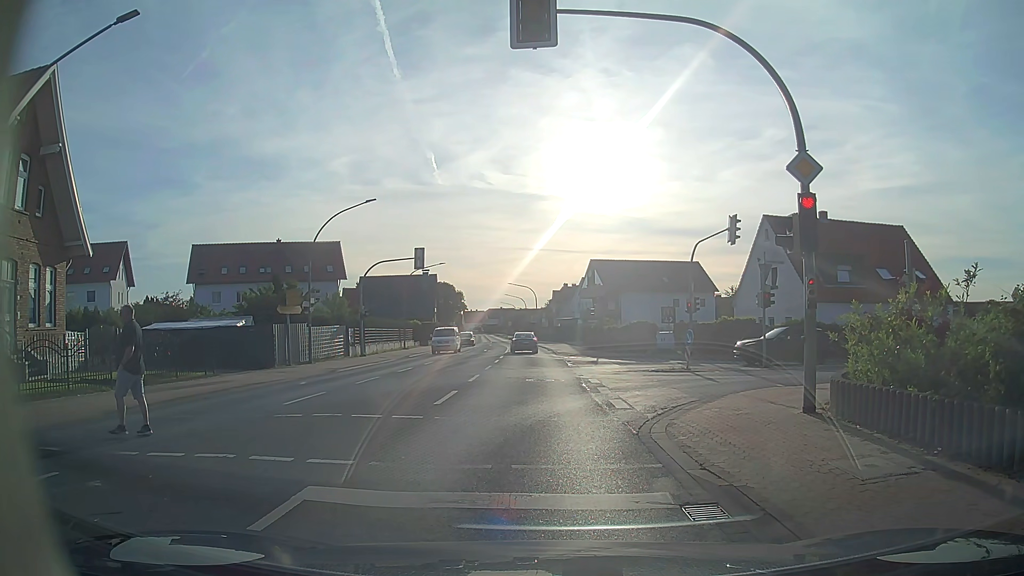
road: primary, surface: asphalt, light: Day
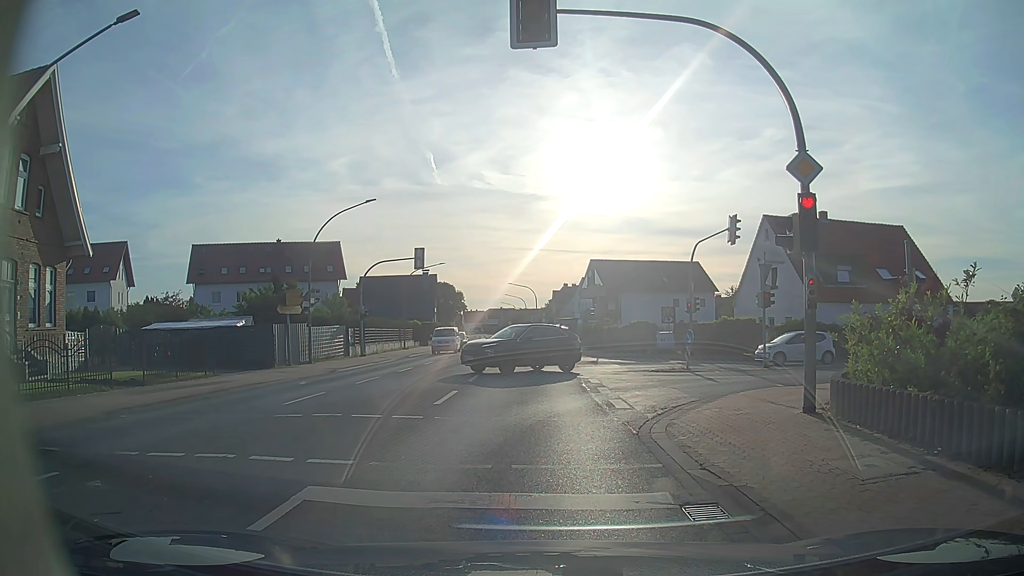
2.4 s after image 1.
(0.0, 0.0) m; 0°
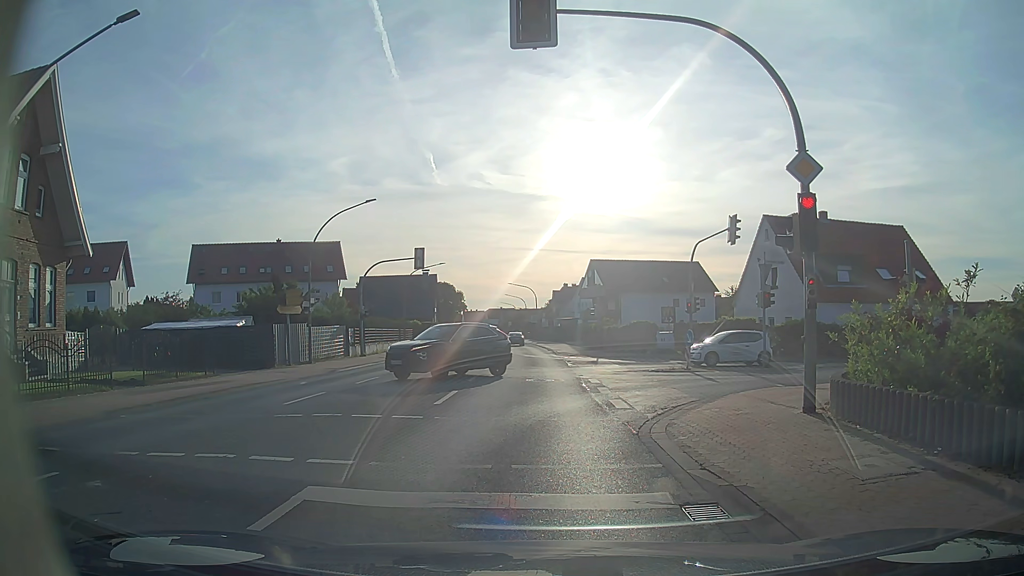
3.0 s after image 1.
(0.0, 0.0) m; 0°
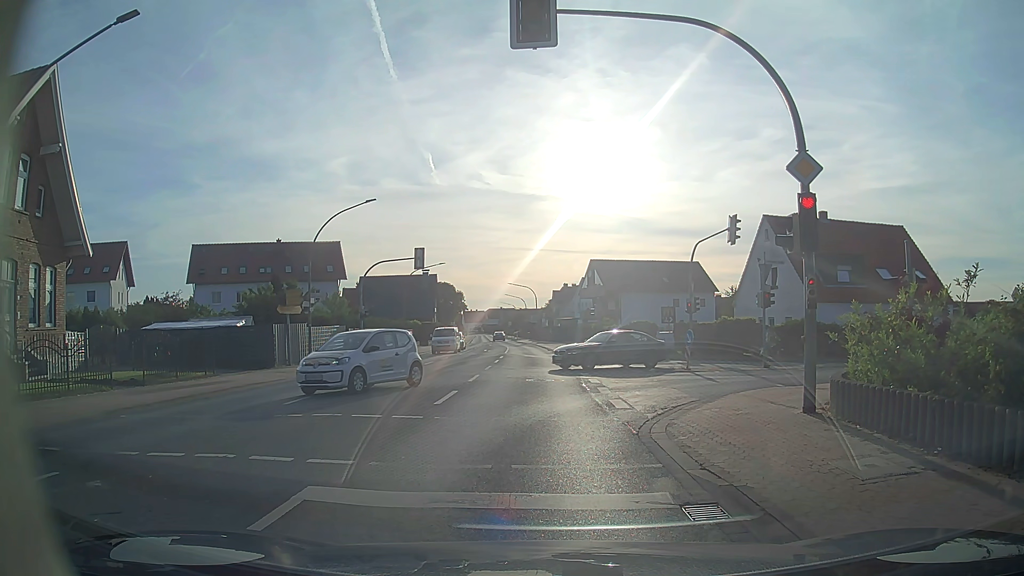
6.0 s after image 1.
(0.0, 0.0) m; 0°
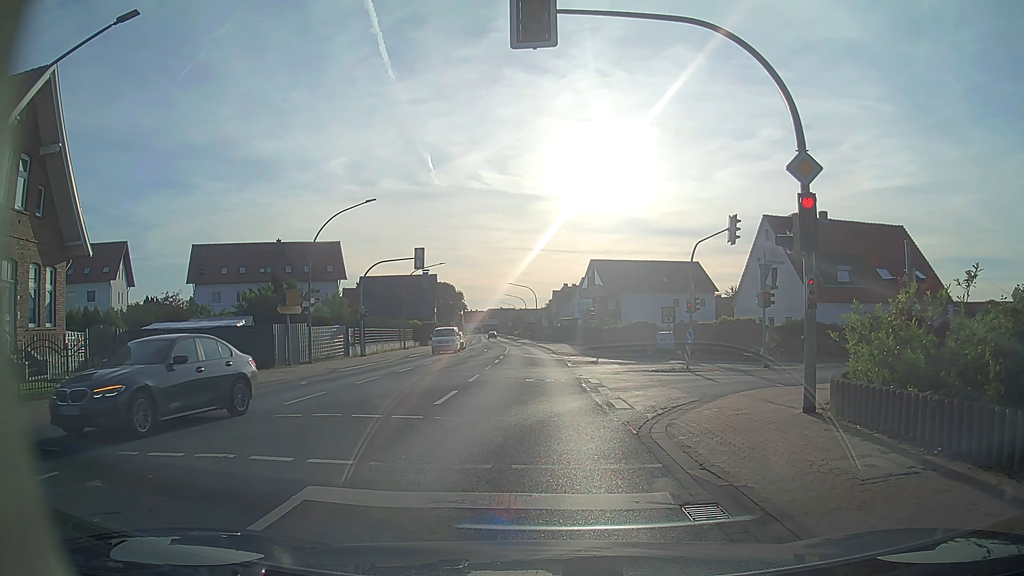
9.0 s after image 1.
(0.0, 0.0) m; 0°
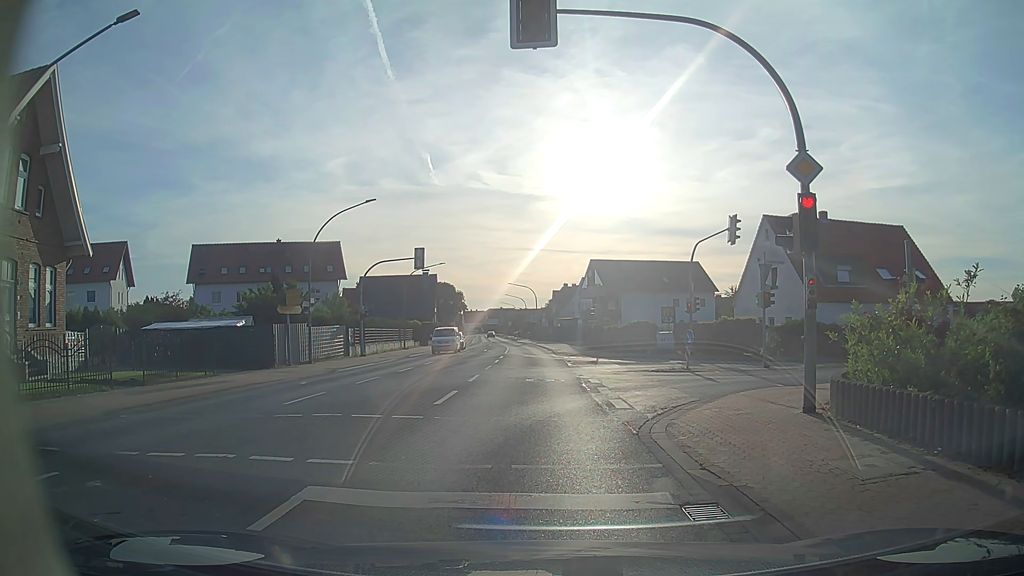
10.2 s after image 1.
(0.0, 0.0) m; 0°
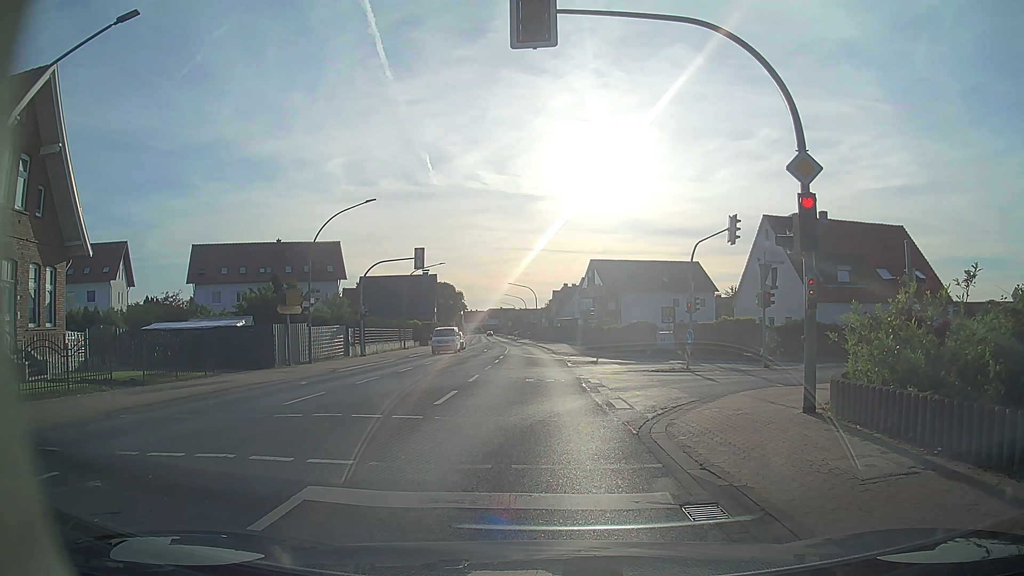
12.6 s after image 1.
(0.0, 0.0) m; 0°
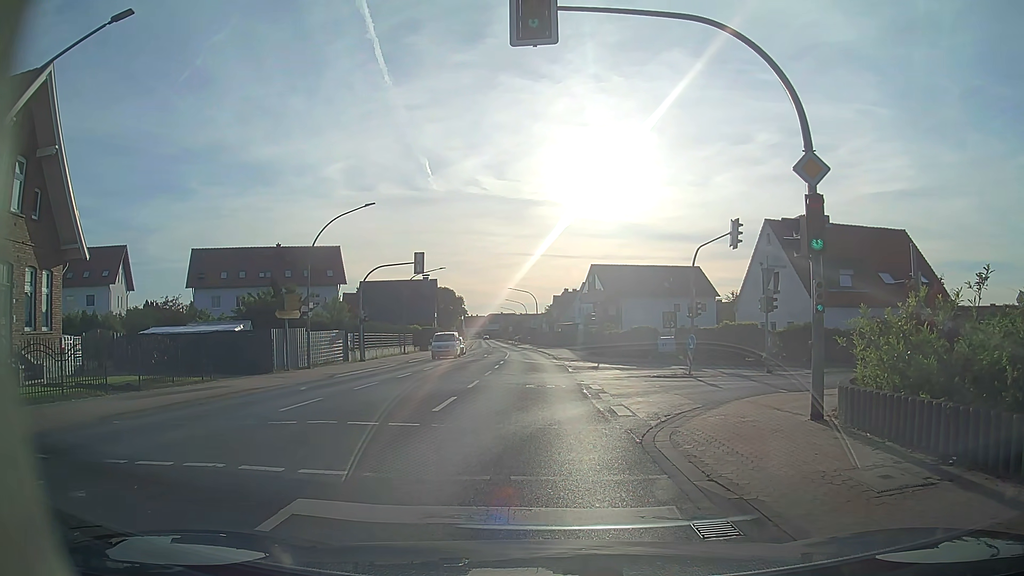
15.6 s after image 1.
(0.0, +0.3) m; 0°
